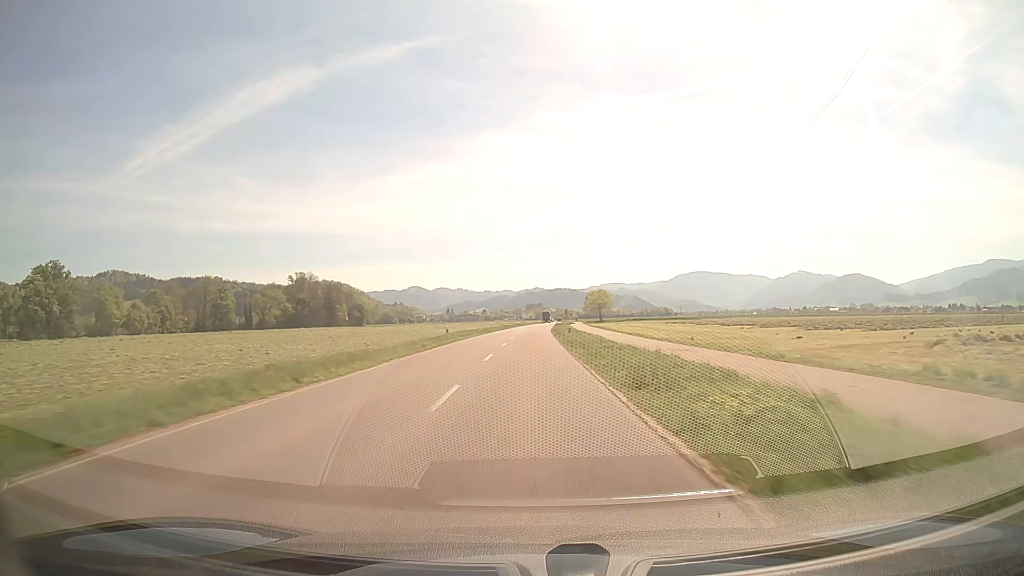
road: secondary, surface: asphalt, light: Day
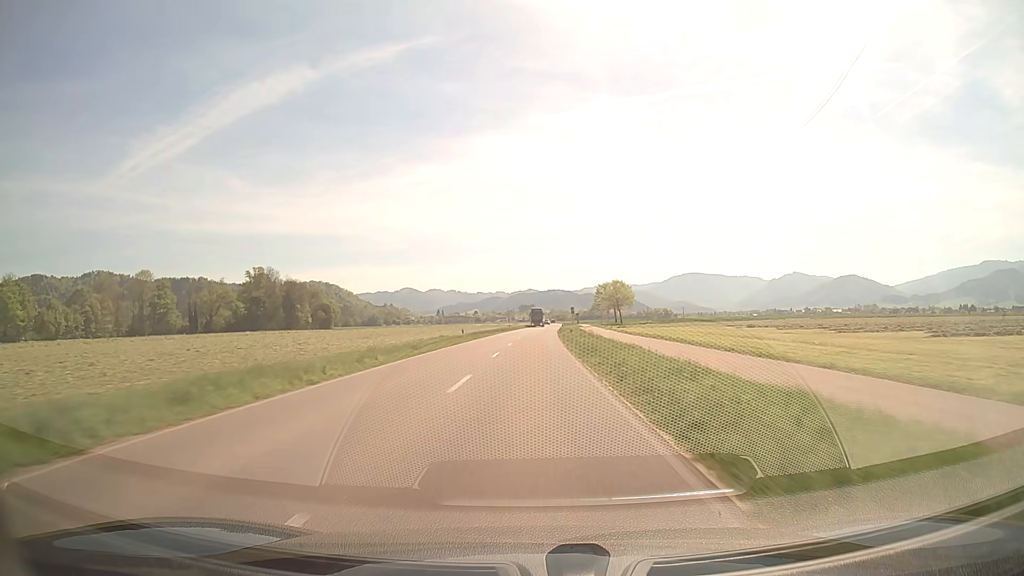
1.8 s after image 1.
(+0.2, +45.5) m; +1°
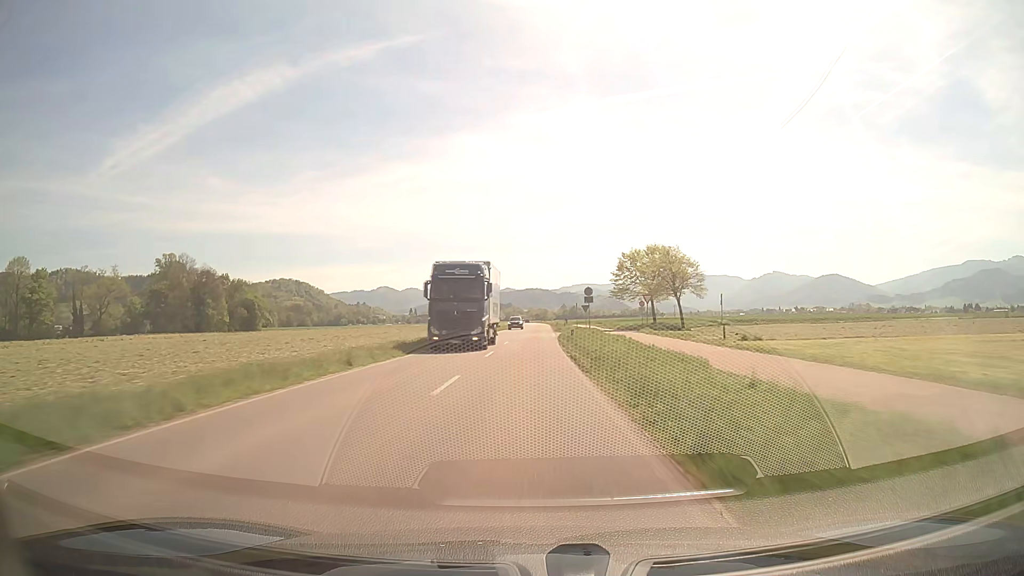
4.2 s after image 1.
(+1.2, +60.7) m; +2°
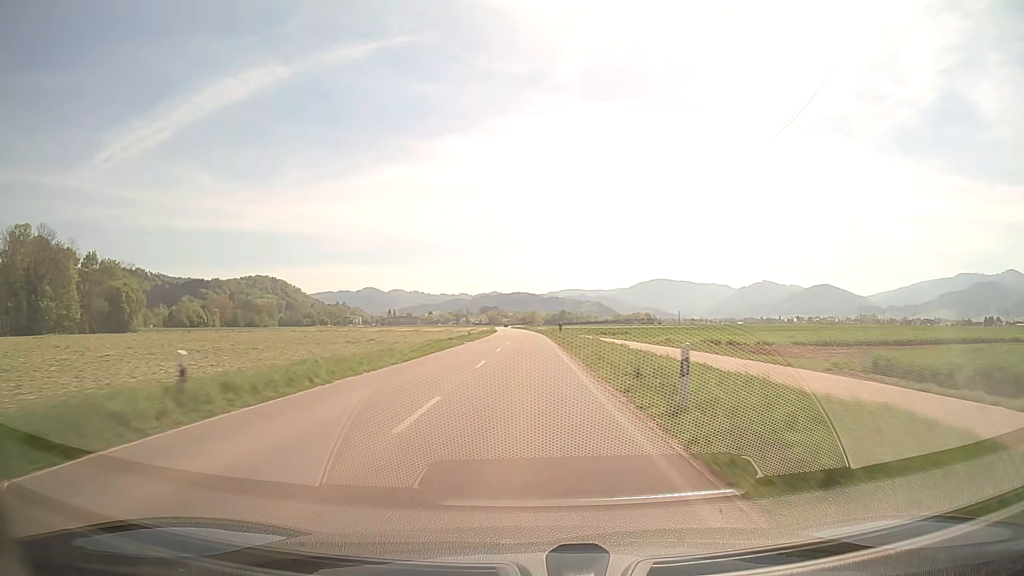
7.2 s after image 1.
(+1.0, +76.0) m; +1°
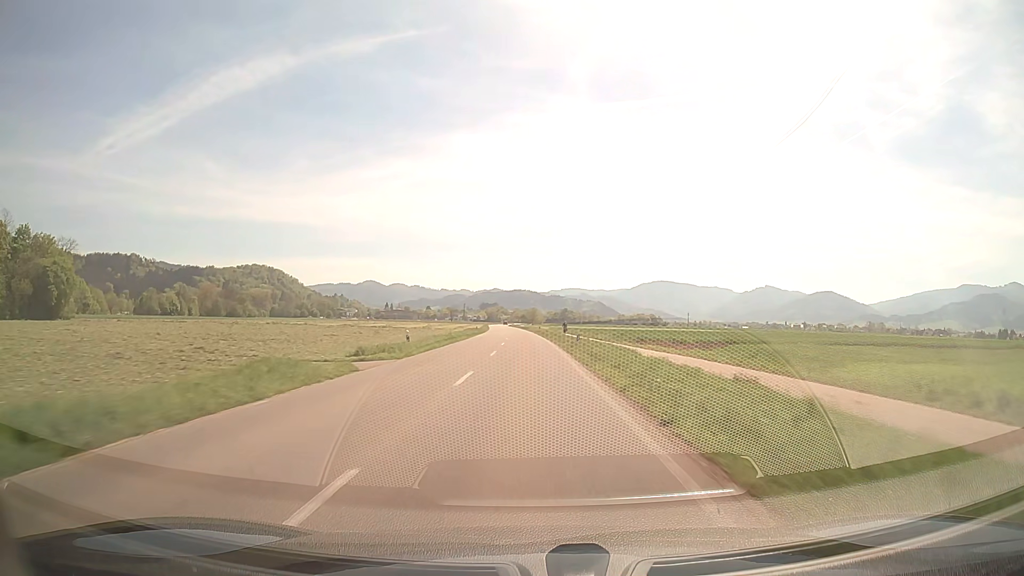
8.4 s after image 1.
(-0.1, +30.4) m; 0°
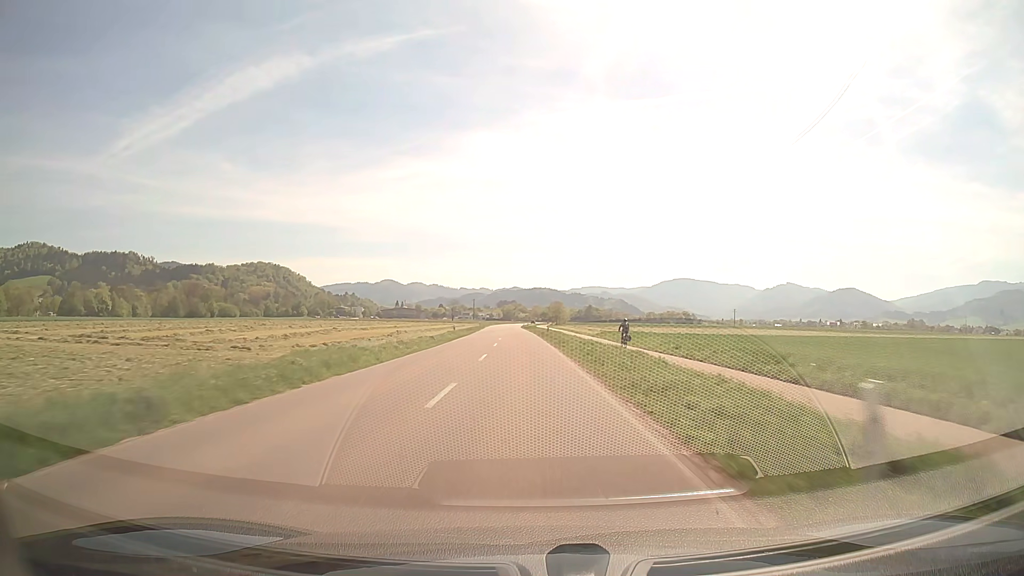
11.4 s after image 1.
(-0.8, +75.9) m; -2°
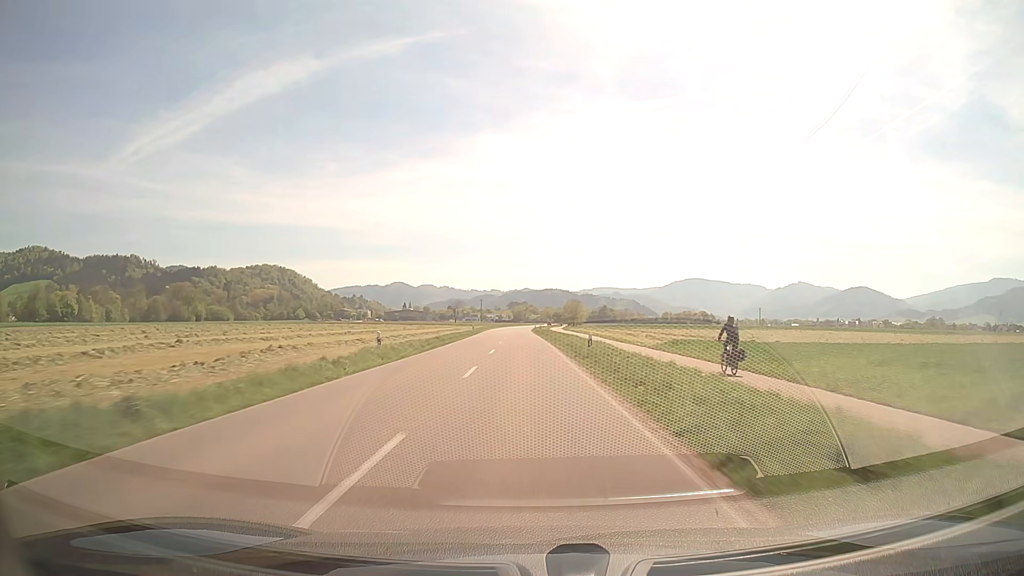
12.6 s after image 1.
(-0.2, +30.4) m; -1°
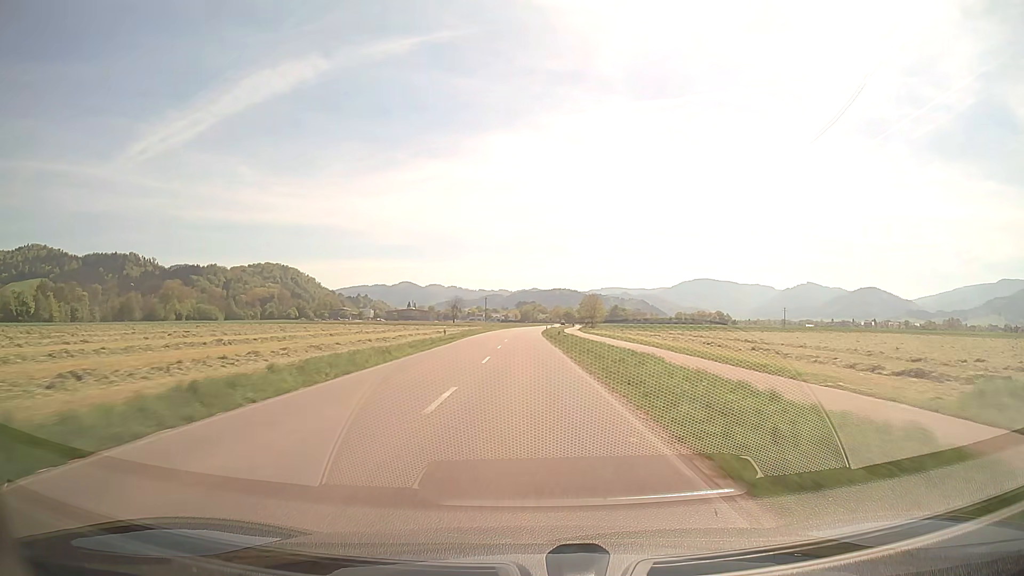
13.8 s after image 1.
(-0.2, +30.4) m; -1°
(0, +10) (0, +20) (0, +30) (0, +40) (0, +50) (0, +60) (0, +70) (0, +80) (0, +90) (0, +100) m
